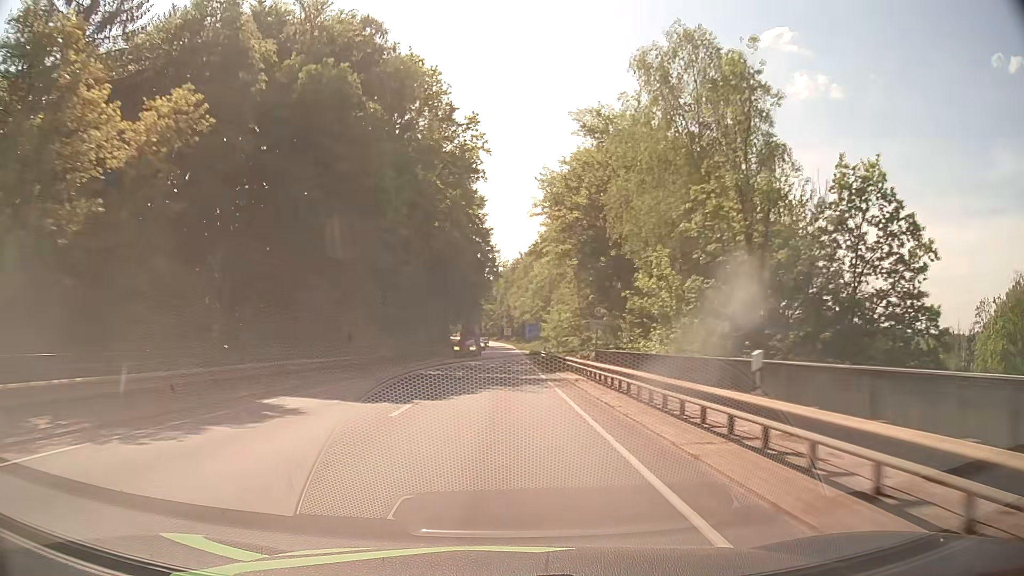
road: primary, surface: asphalt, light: Day
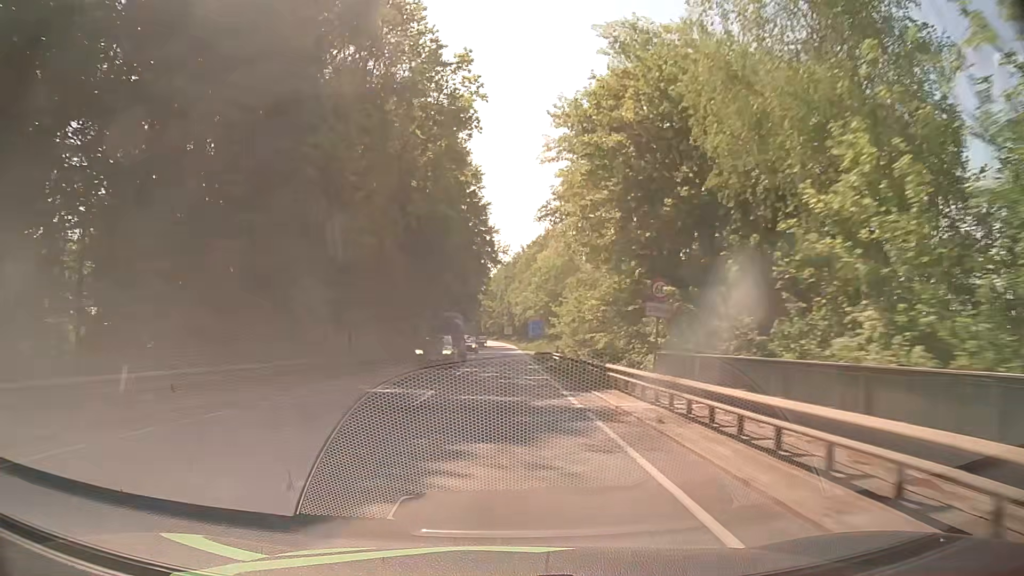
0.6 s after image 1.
(0.0, +12.3) m; 0°
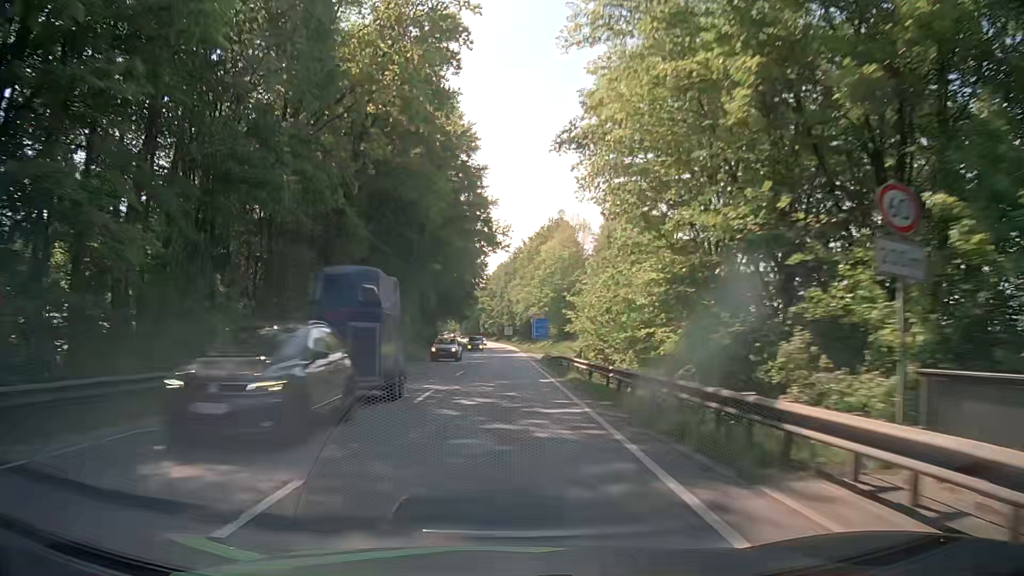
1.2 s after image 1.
(0.0, +12.2) m; 0°
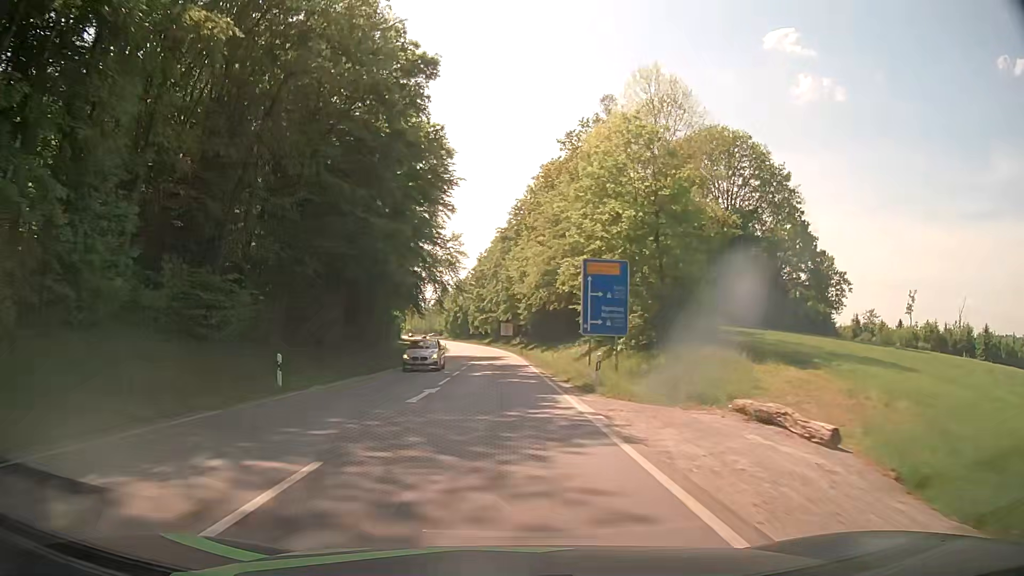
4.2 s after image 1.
(0.0, +58.6) m; 0°
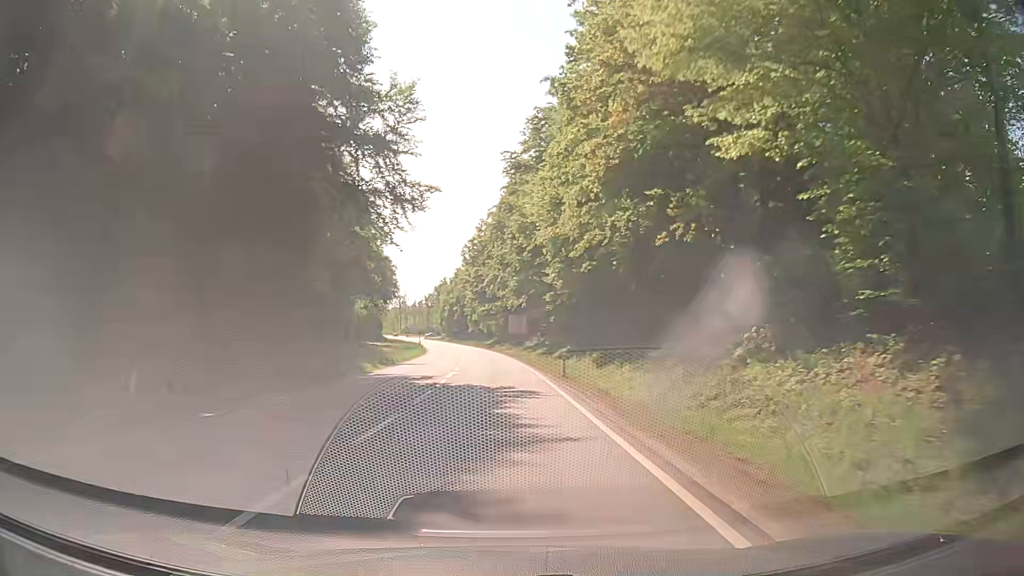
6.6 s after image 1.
(-0.1, +43.1) m; +1°
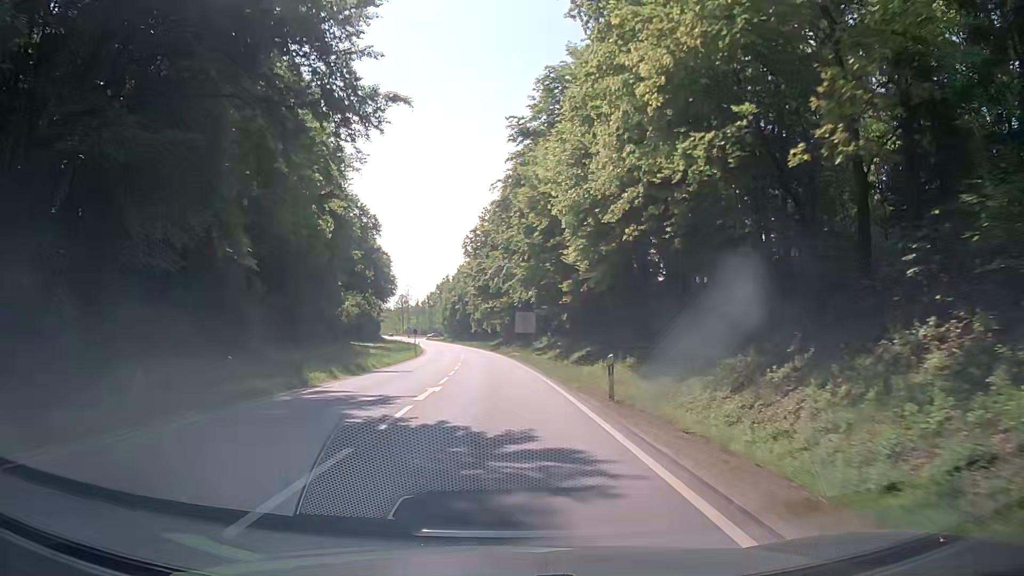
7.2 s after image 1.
(-0.2, +10.2) m; -1°
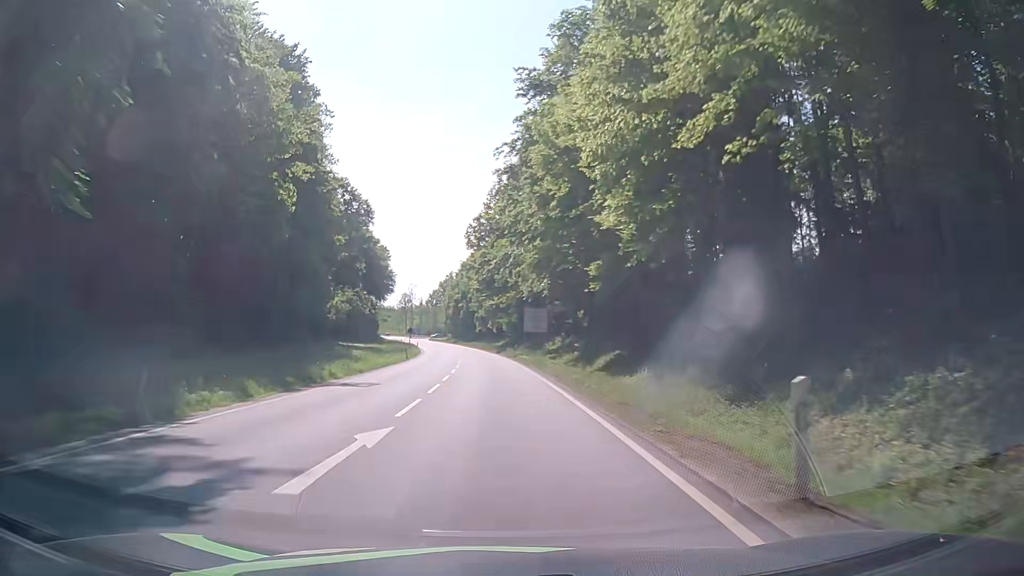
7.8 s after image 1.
(-0.1, +10.0) m; -1°
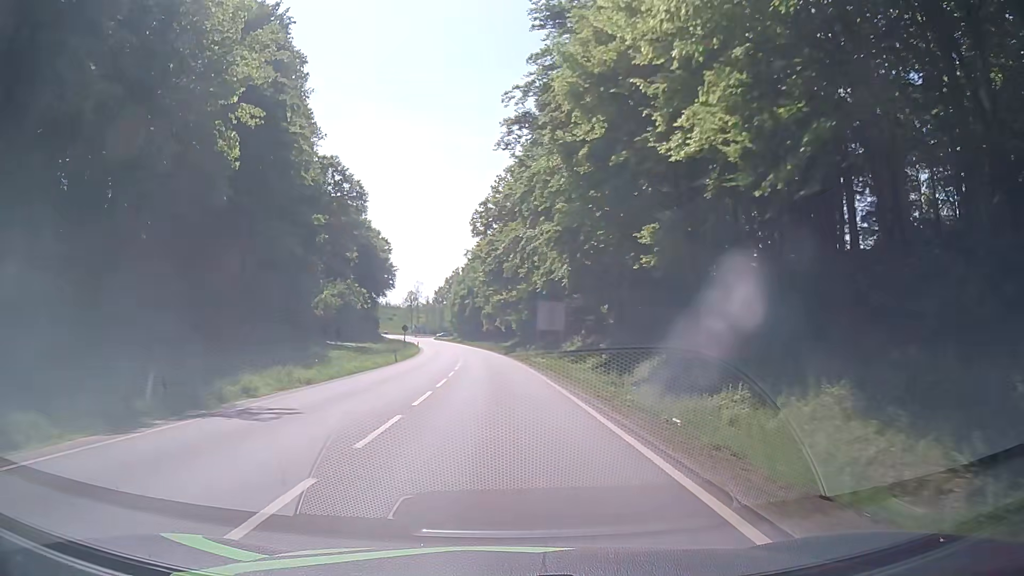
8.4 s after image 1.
(-0.1, +9.8) m; -1°
(0, +10) (0, +20) (0, +30) (-1, +40) (-1, +50) (-2, +60) (-3, +70) (-4, +80) (-5, +90) (-6, +100) m
